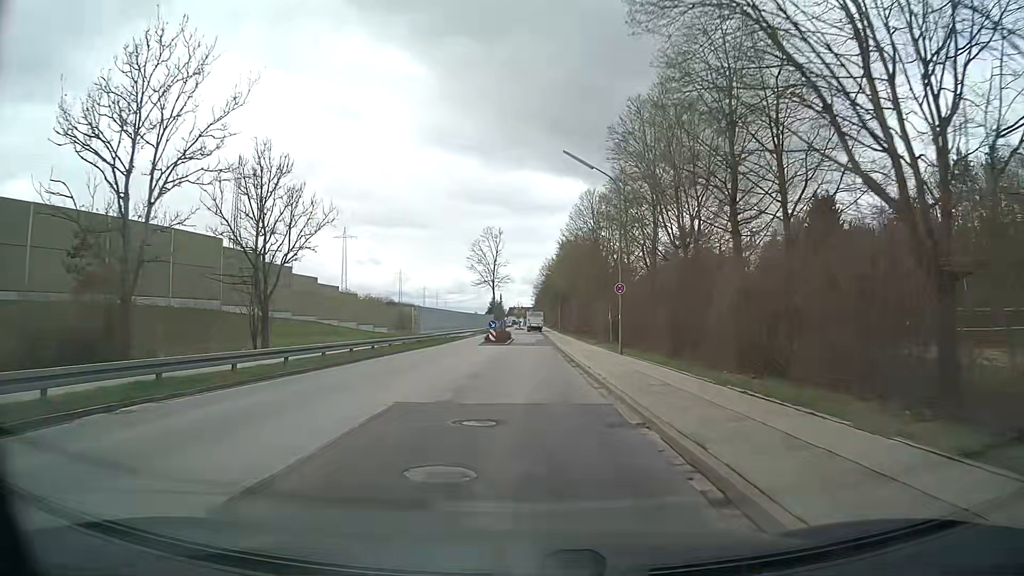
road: tertiary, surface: asphalt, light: Day
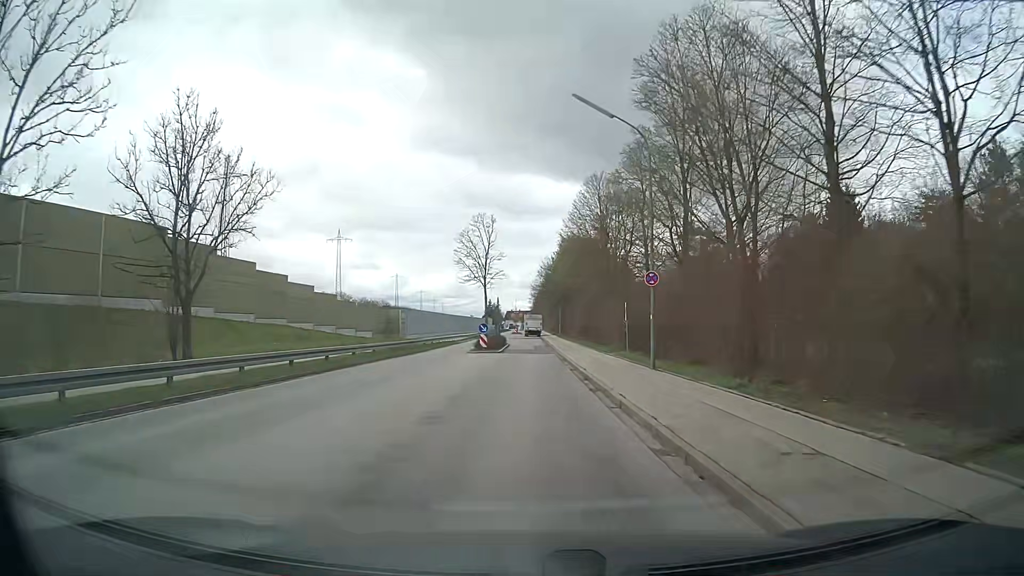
(0.0, +7.5) m; 0°
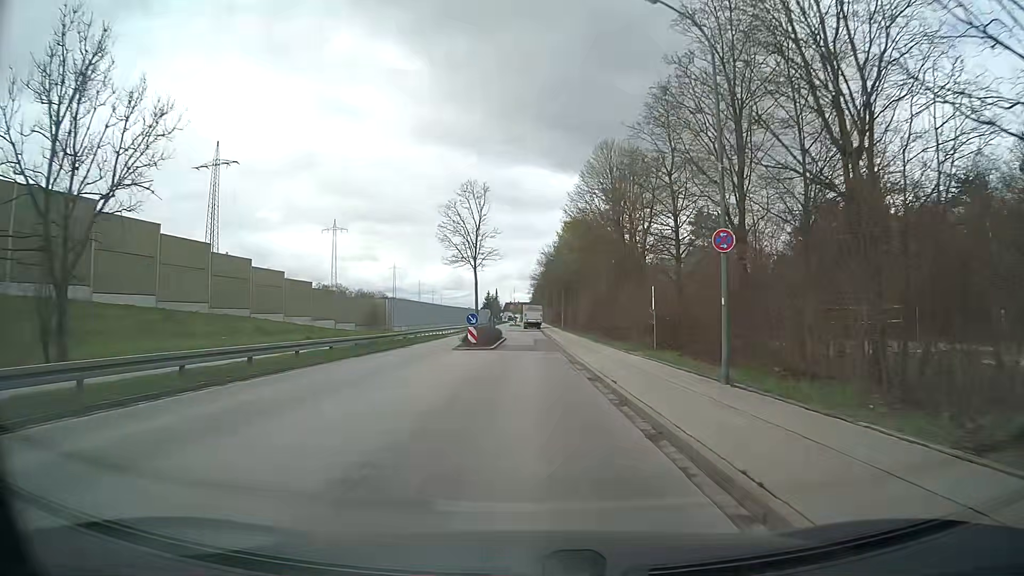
(0.0, +7.5) m; 0°
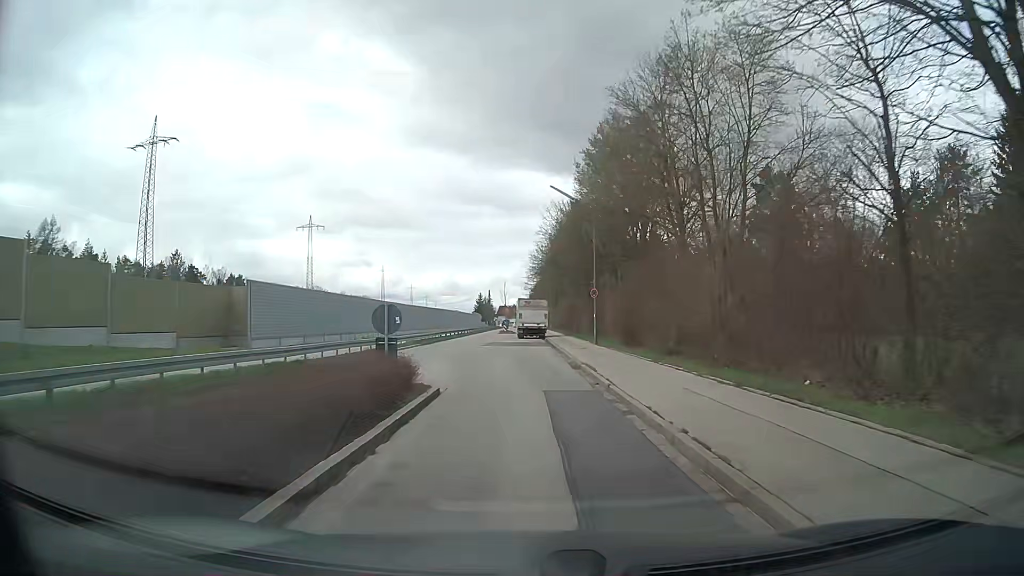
(+0.1, +37.1) m; +1°
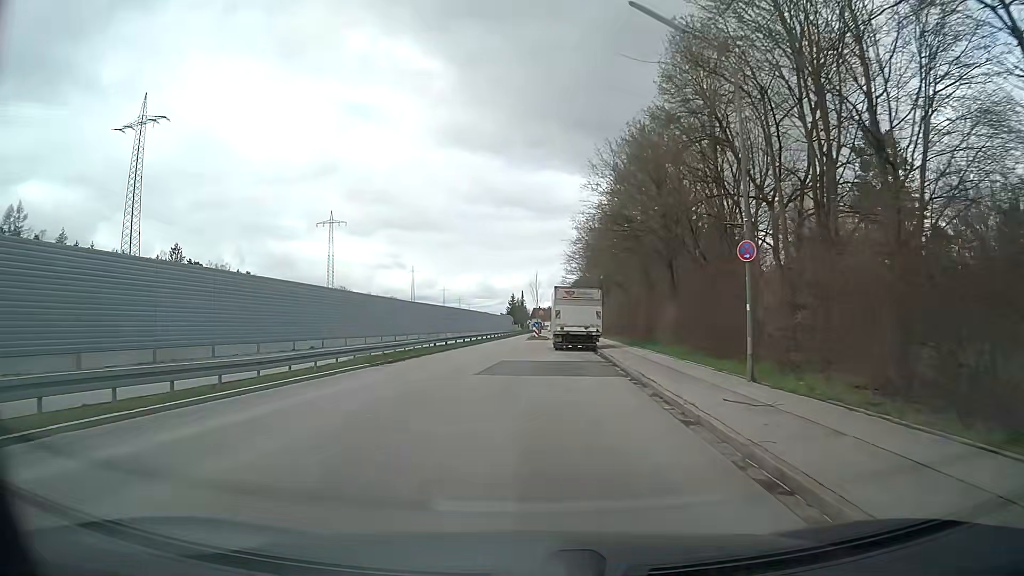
(-0.3, +21.5) m; -3°
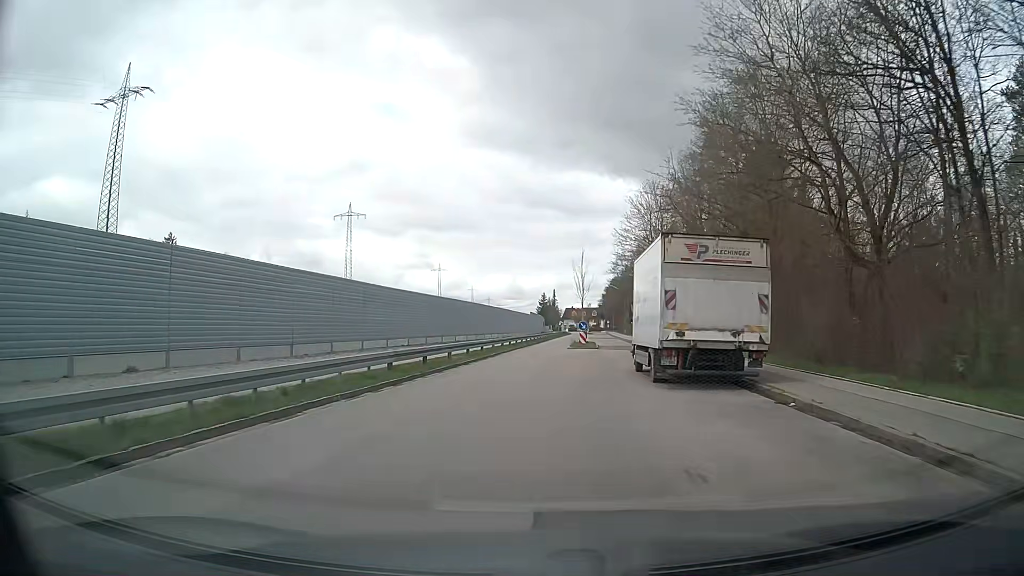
(-0.8, +21.3) m; -3°
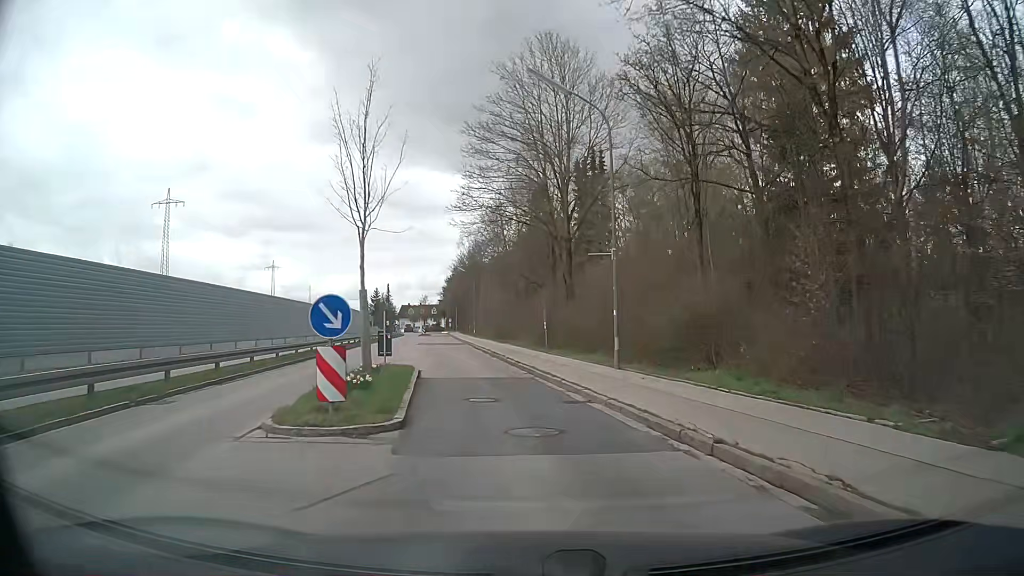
(+4.0, +35.0) m; +13°
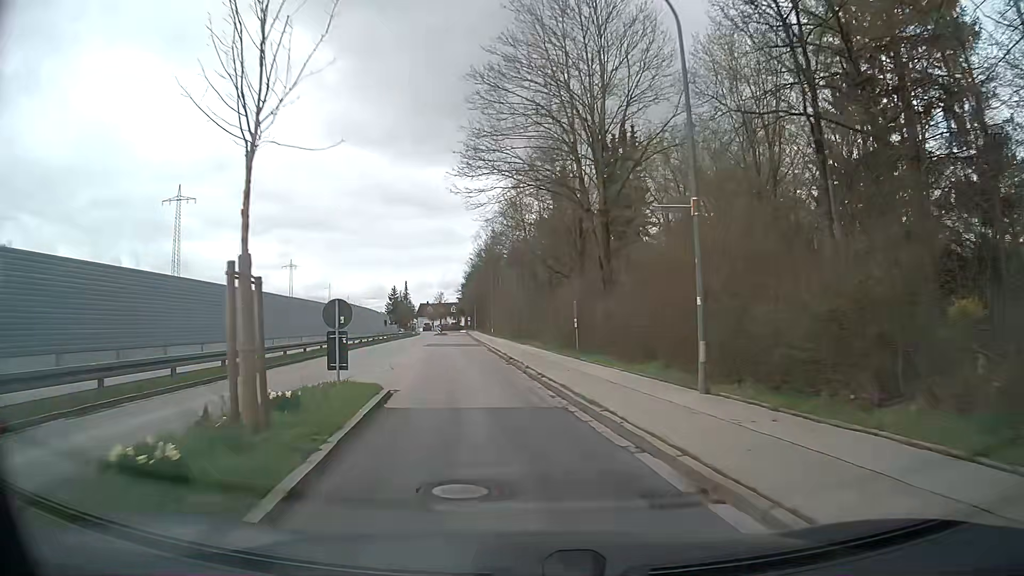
(0.0, +7.1) m; -1°
(0, +10) (-2, +20) (-3, +30) (-4, +40) (-5, +50) (-7, +60) (-8, +70) (-9, +79) (-10, +89) (-11, +99) m
